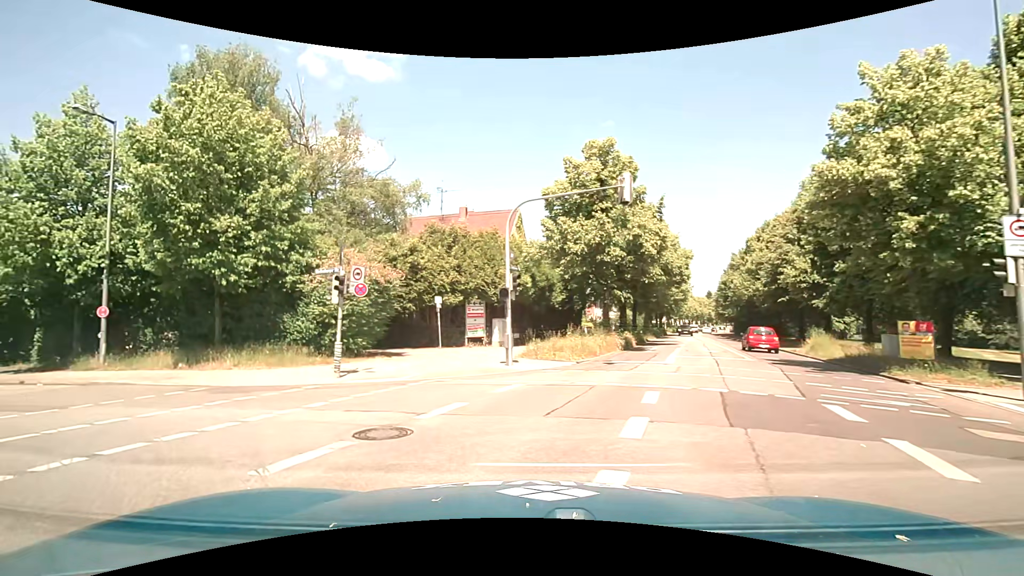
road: secondary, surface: asphalt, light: Day
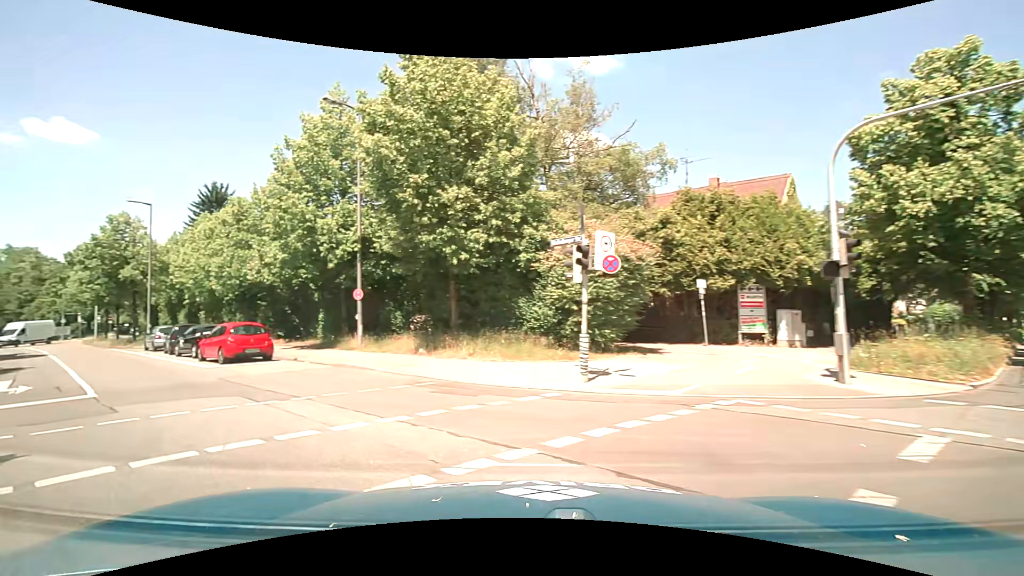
(-1.1, +4.6) m; -26°
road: unclassified
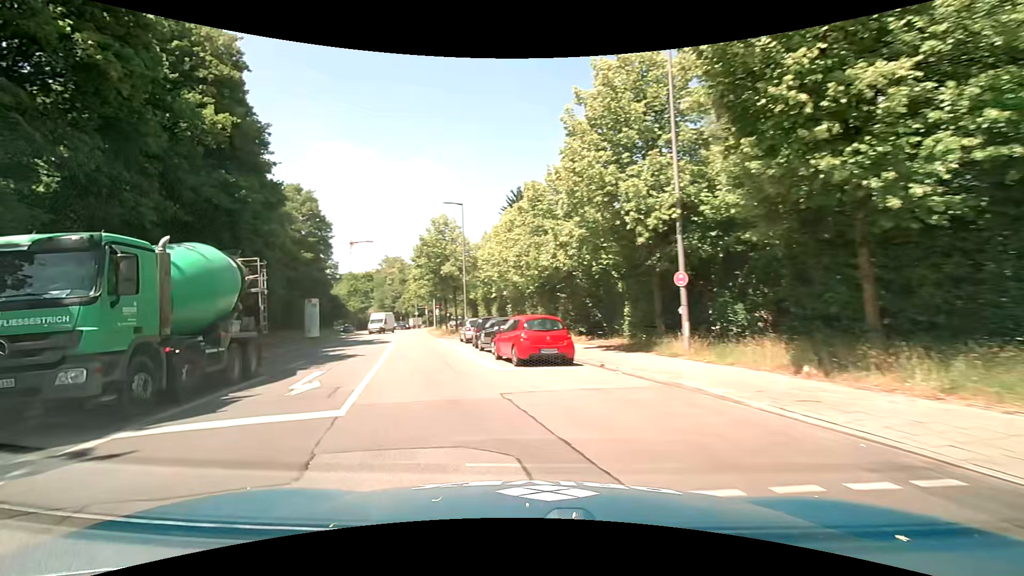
(-1.8, +6.2) m; -34°
